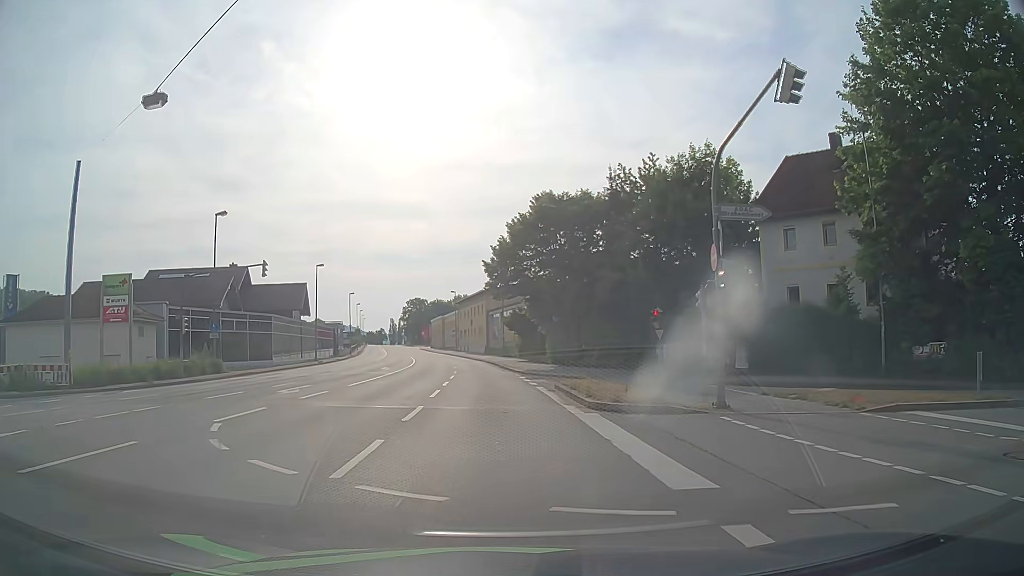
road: primary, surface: asphalt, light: Day
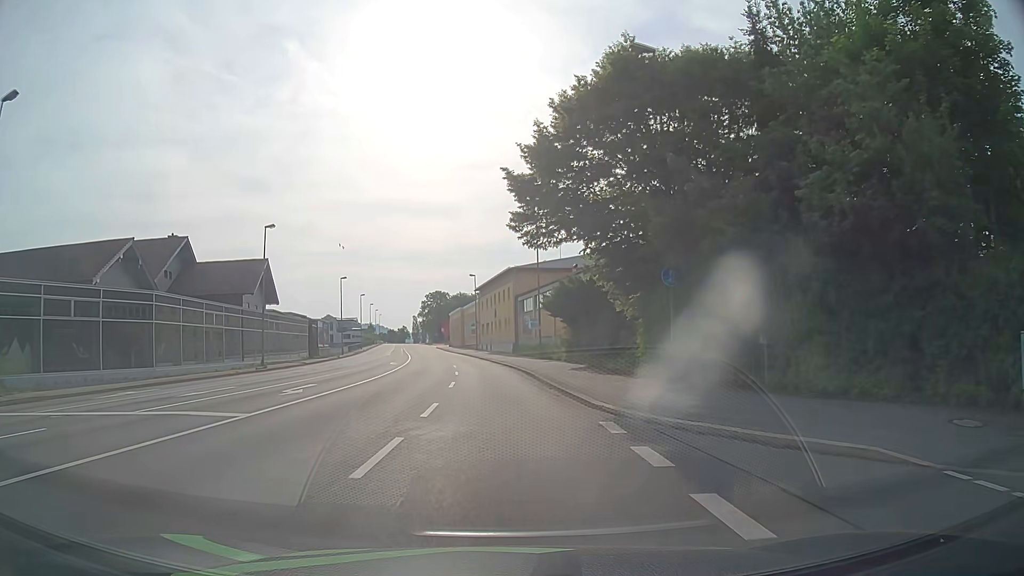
(-0.6, +24.2) m; -2°
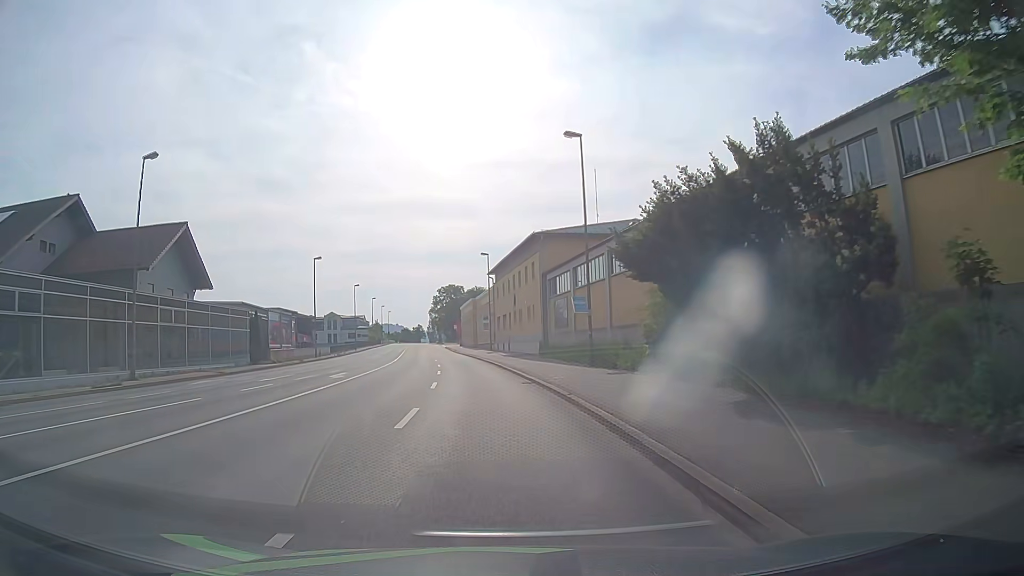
(-0.3, +20.7) m; -2°
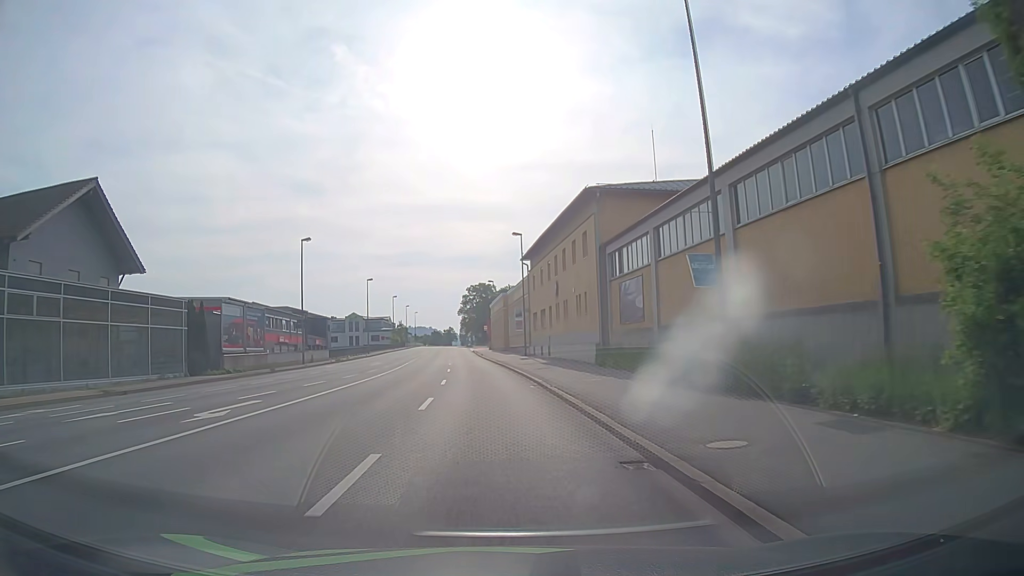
(-0.2, +14.6) m; -2°
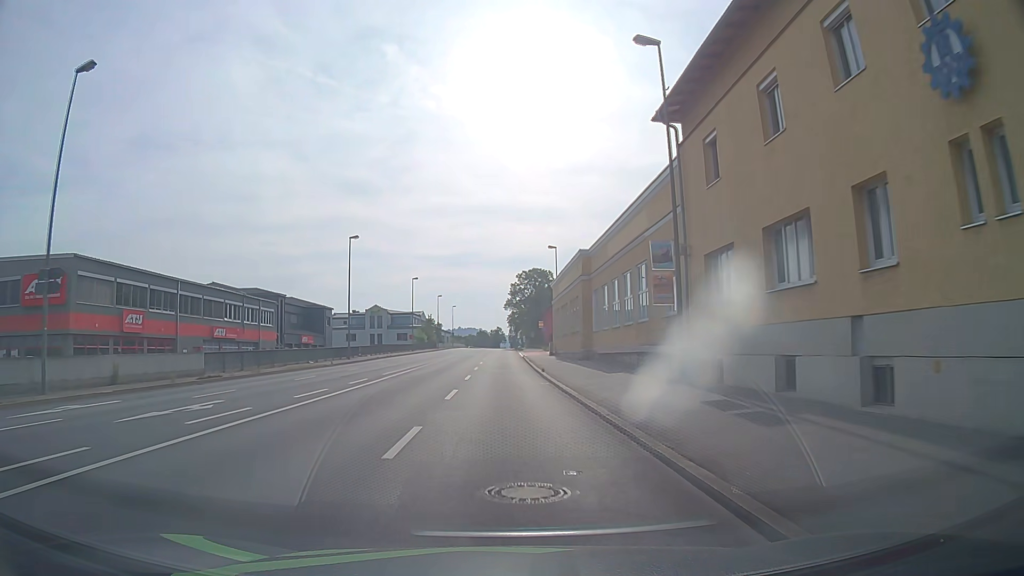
(-1.9, +37.2) m; -5°
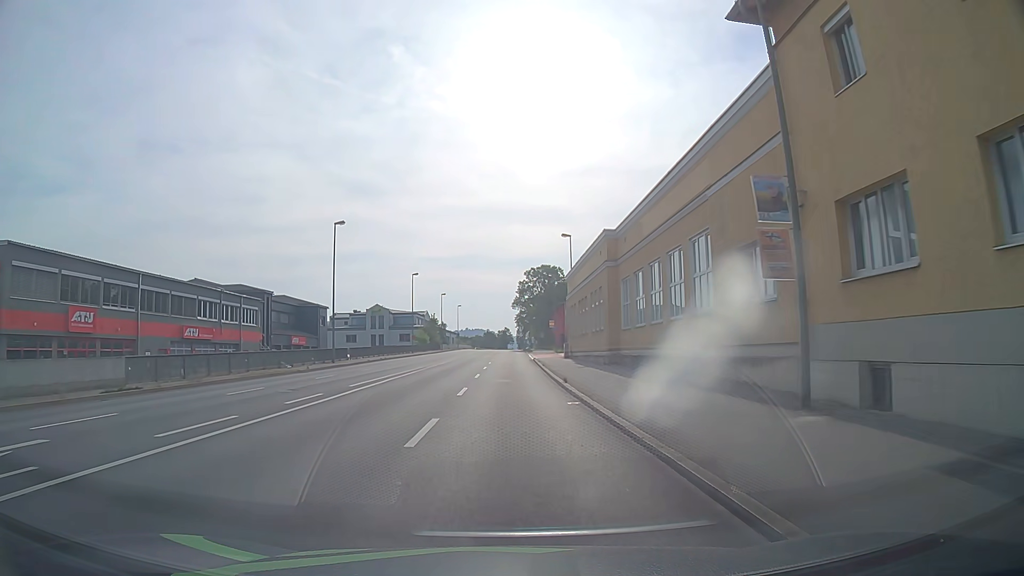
(0.0, +7.5) m; -1°
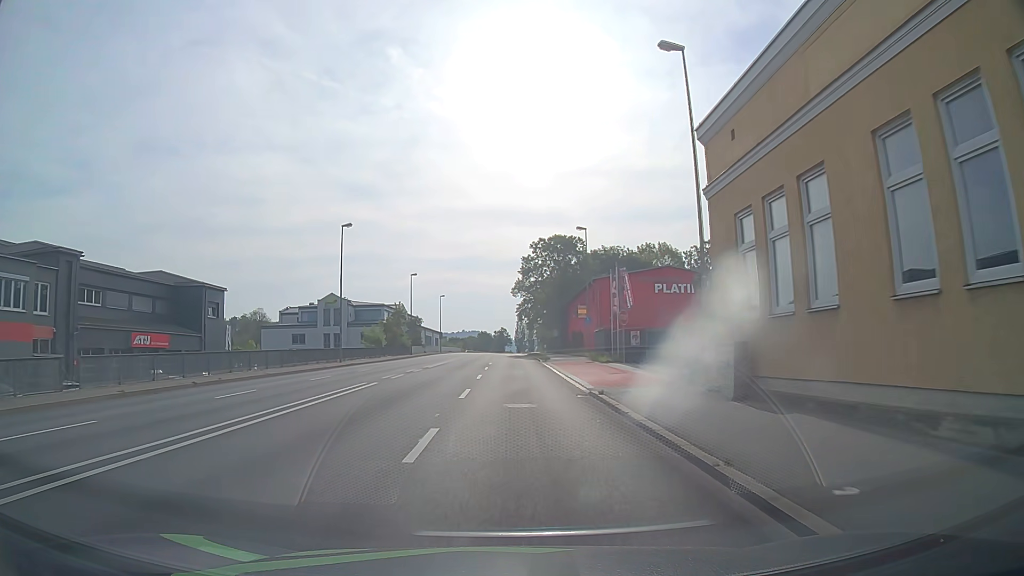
(-0.1, +37.7) m; +1°
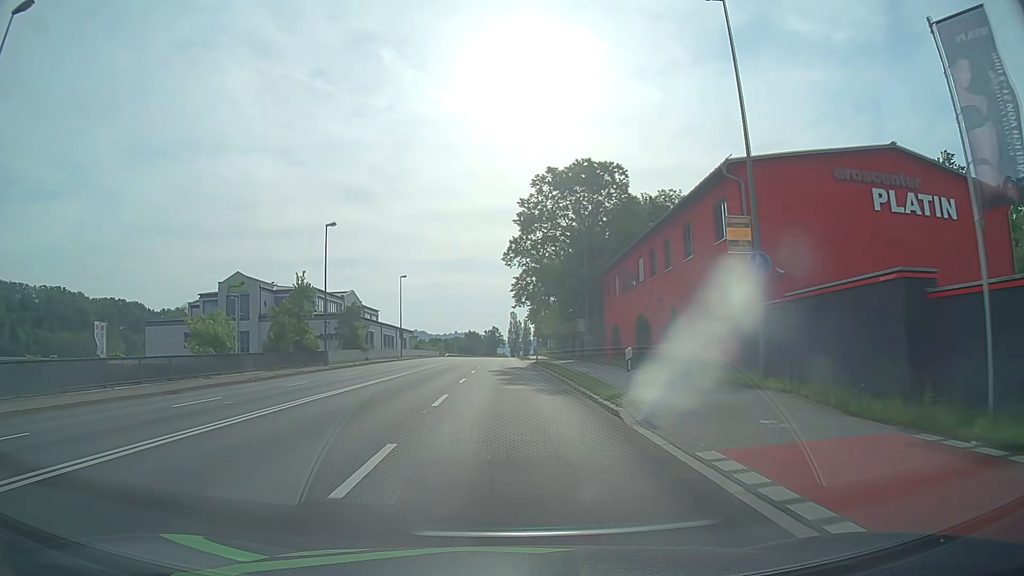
(+0.1, +38.0) m; 0°
(0, +10) (0, +20) (0, +30) (0, +40) (0, +50) (0, +60) (0, +70) (0, +80) (0, +90) (0, +100) m
